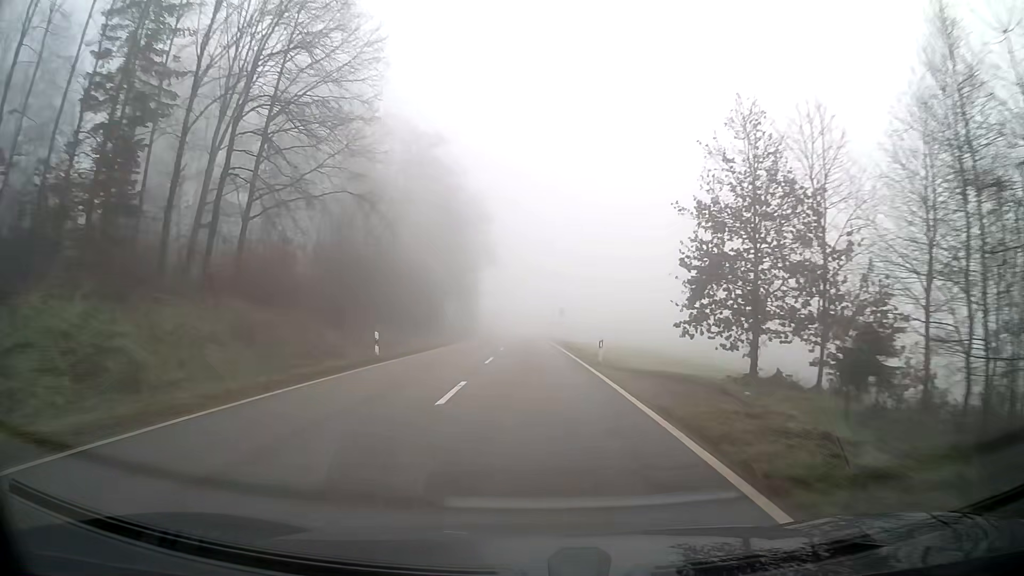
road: tertiary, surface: asphalt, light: Day
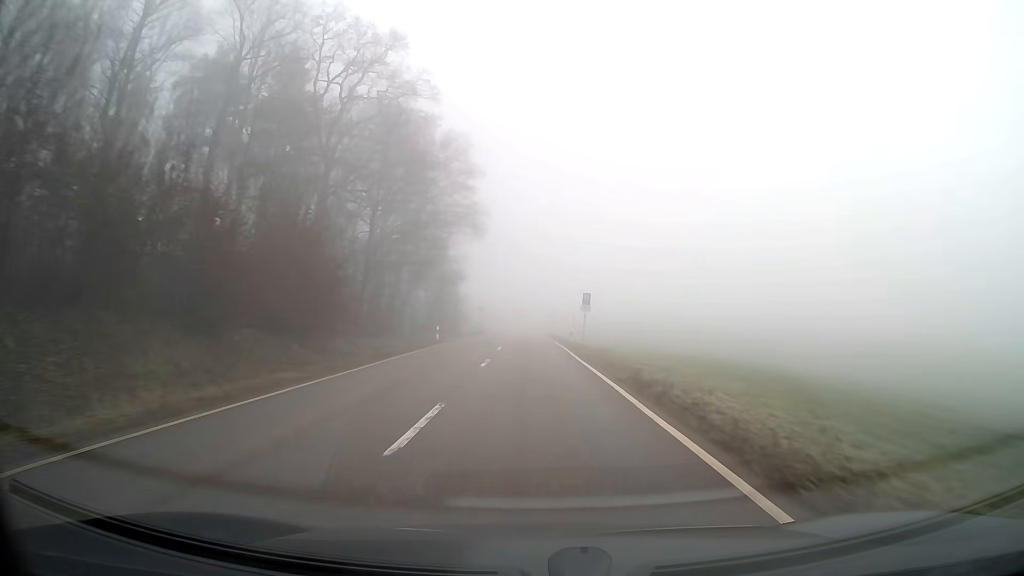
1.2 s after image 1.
(-0.2, +26.4) m; 0°
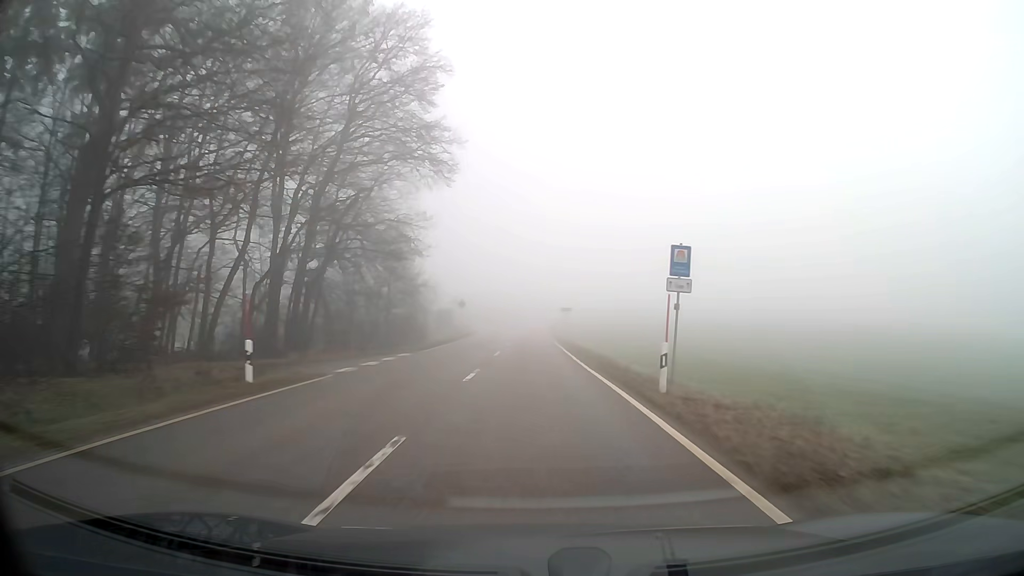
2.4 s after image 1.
(0.0, +26.6) m; 0°
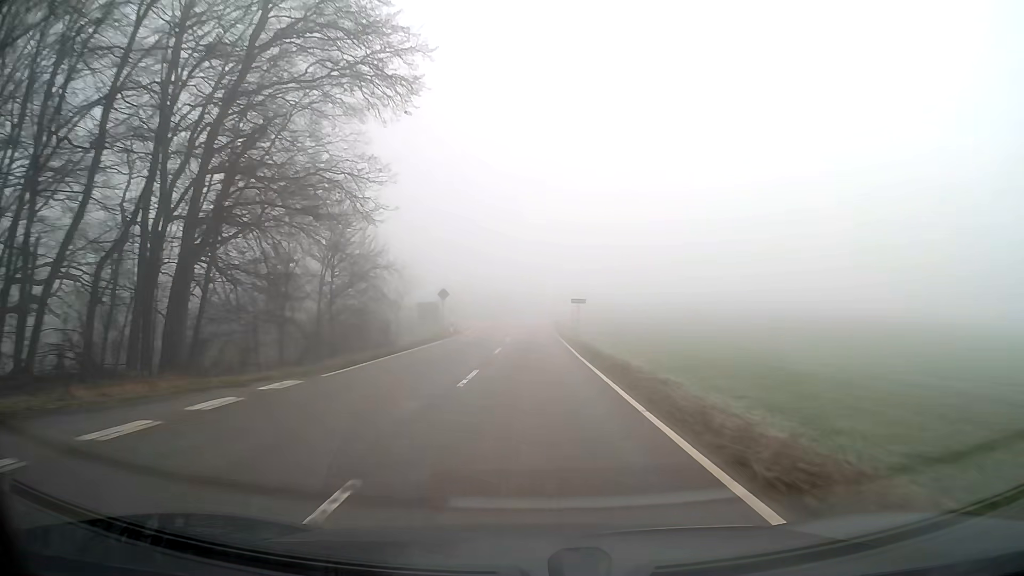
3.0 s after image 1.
(0.0, +13.3) m; 0°
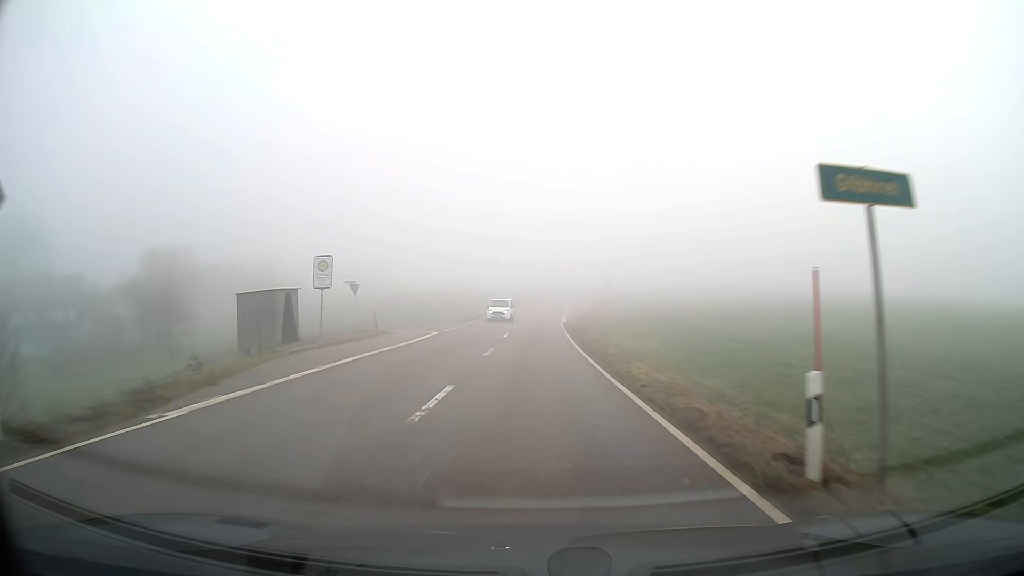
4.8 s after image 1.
(+0.1, +39.3) m; 0°
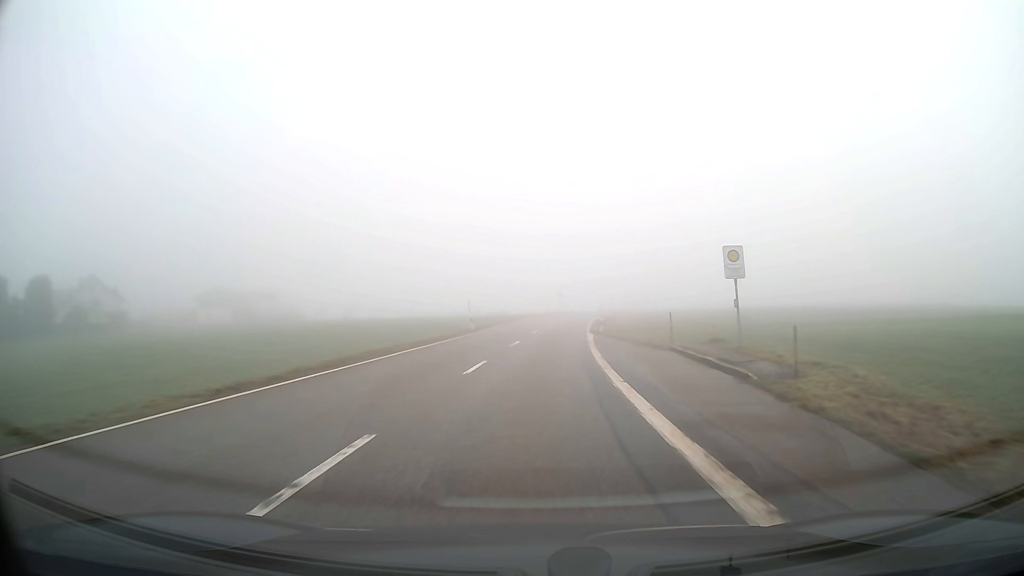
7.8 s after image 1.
(+1.5, +63.3) m; +4°
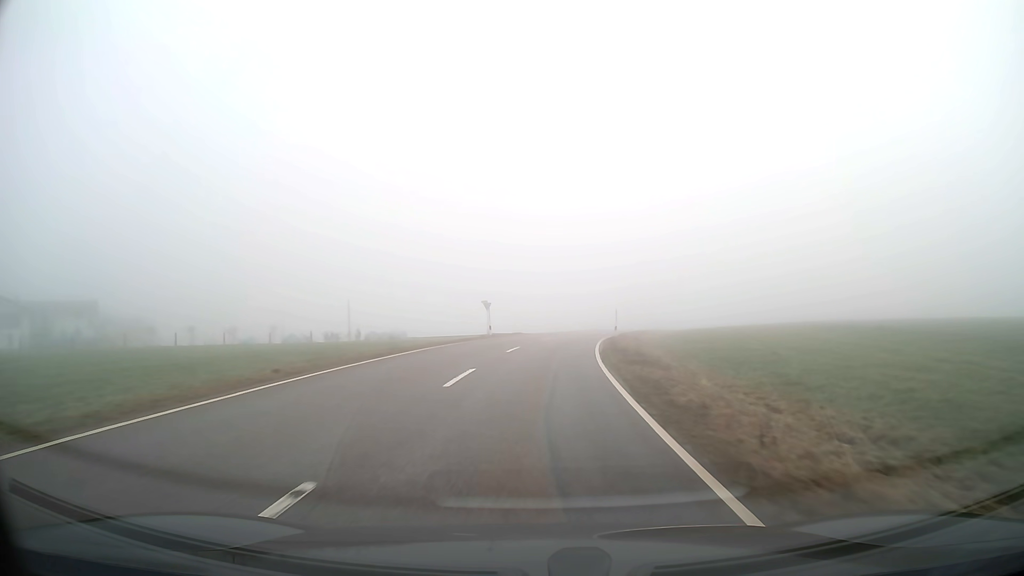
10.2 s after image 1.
(+2.5, +49.9) m; +6°
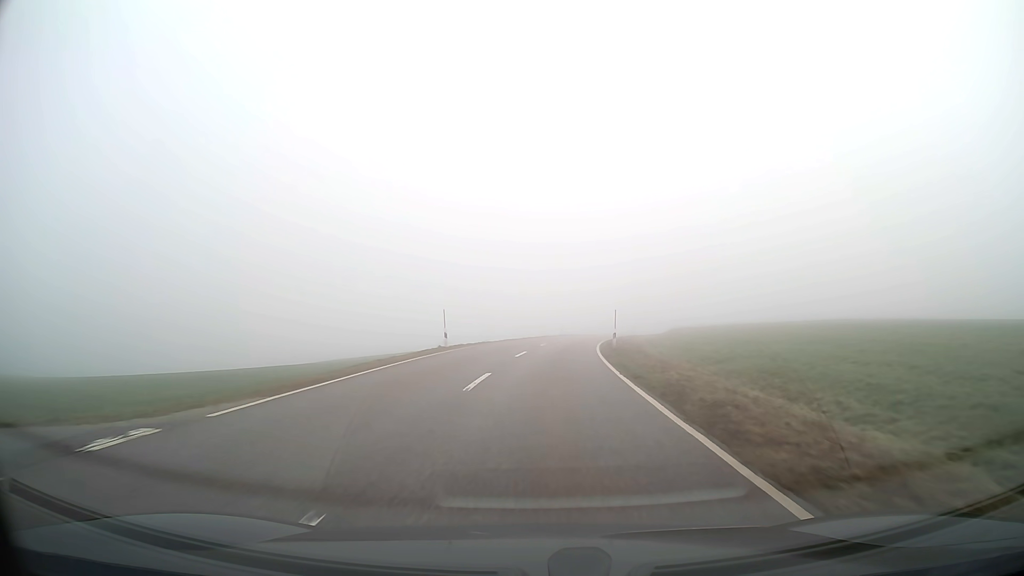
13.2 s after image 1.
(+6.0, +59.0) m; +12°
